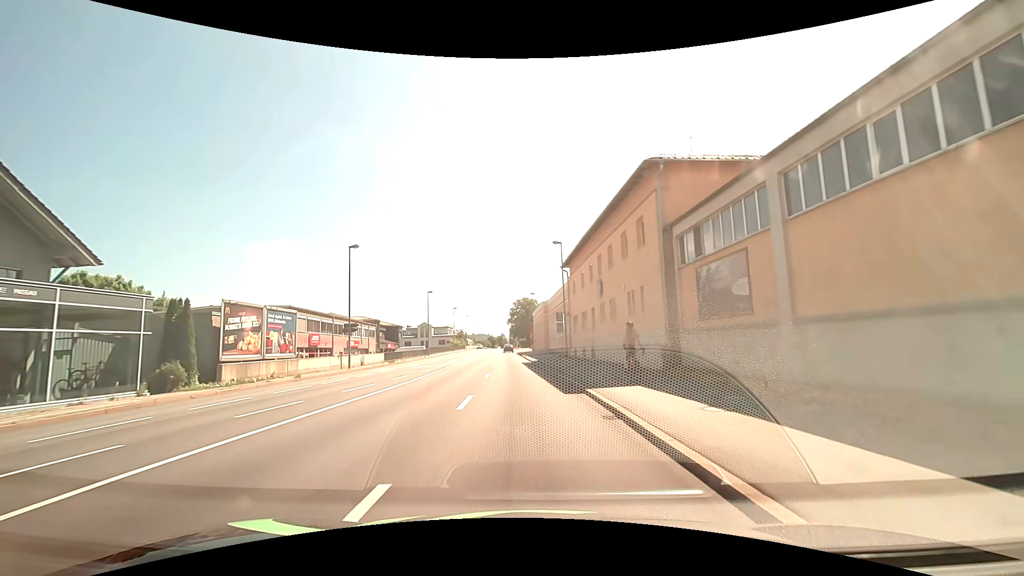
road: primary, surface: asphalt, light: Day
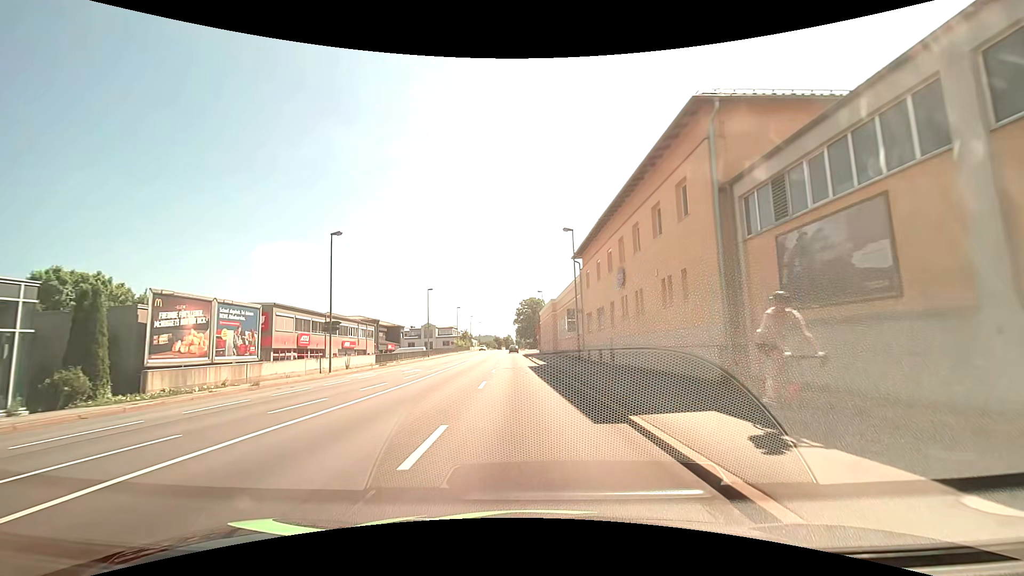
(-0.1, +5.3) m; -1°
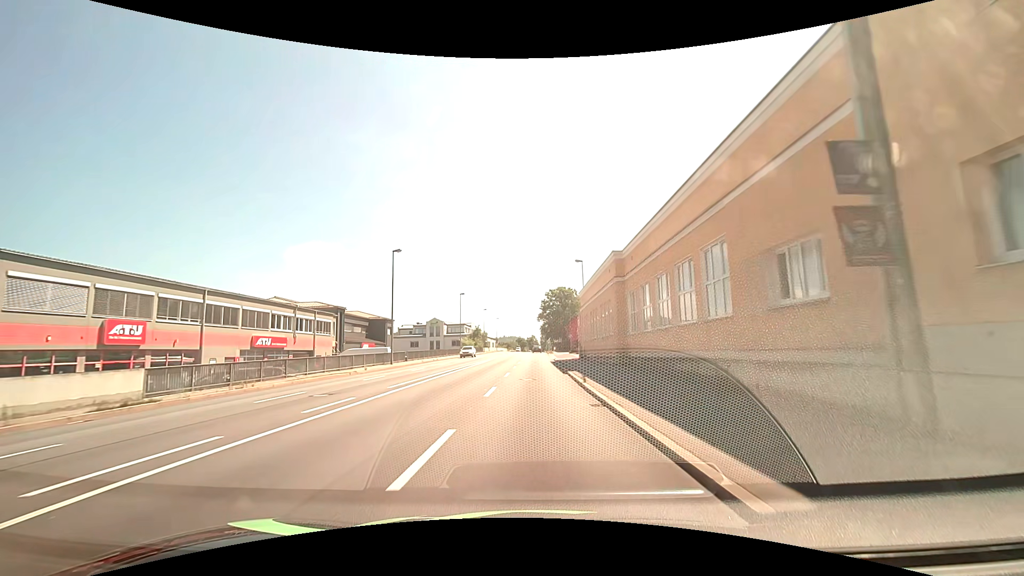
(-0.6, +31.4) m; -3°
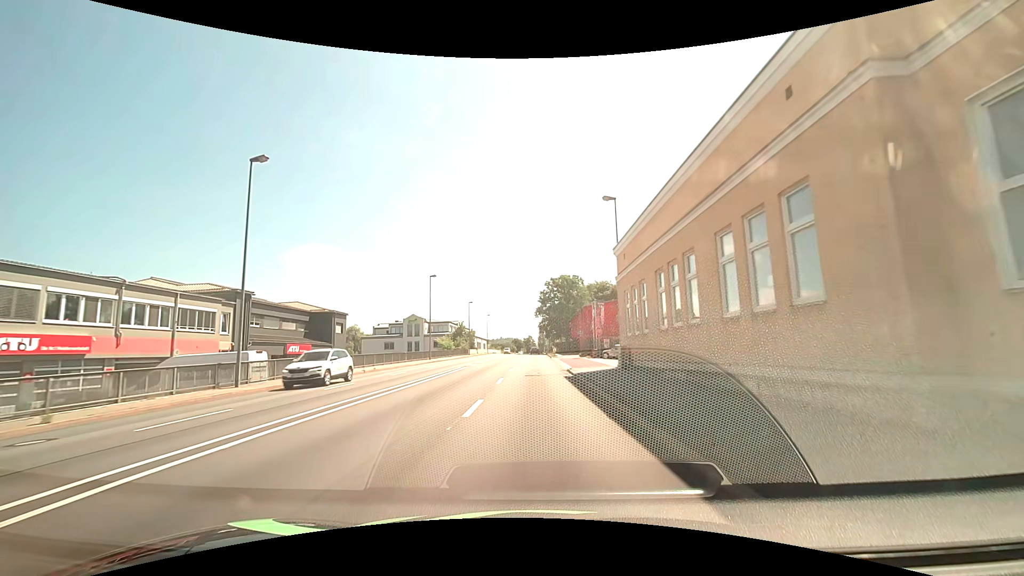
(0.0, +22.7) m; 0°
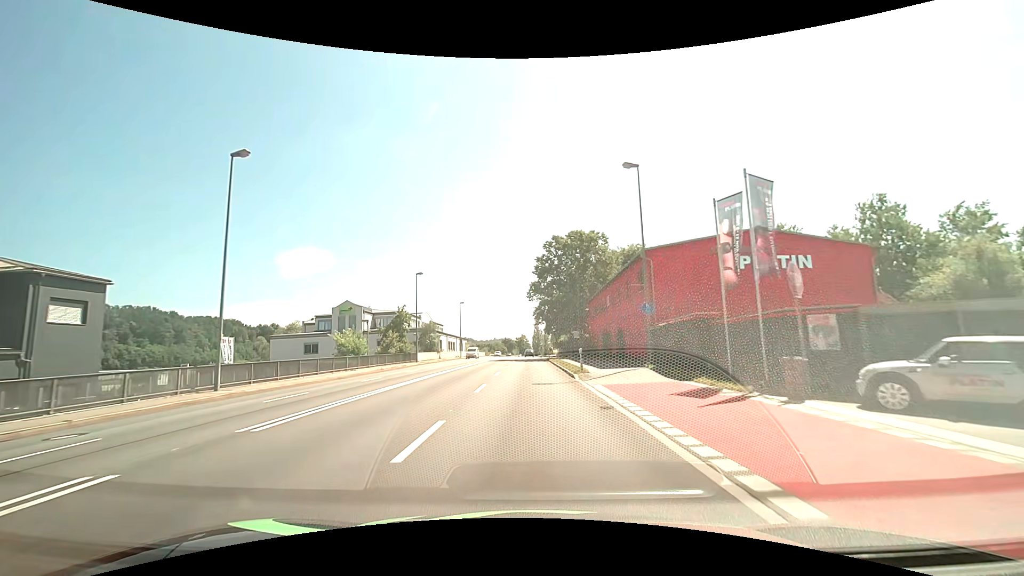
(+0.5, +39.9) m; +1°
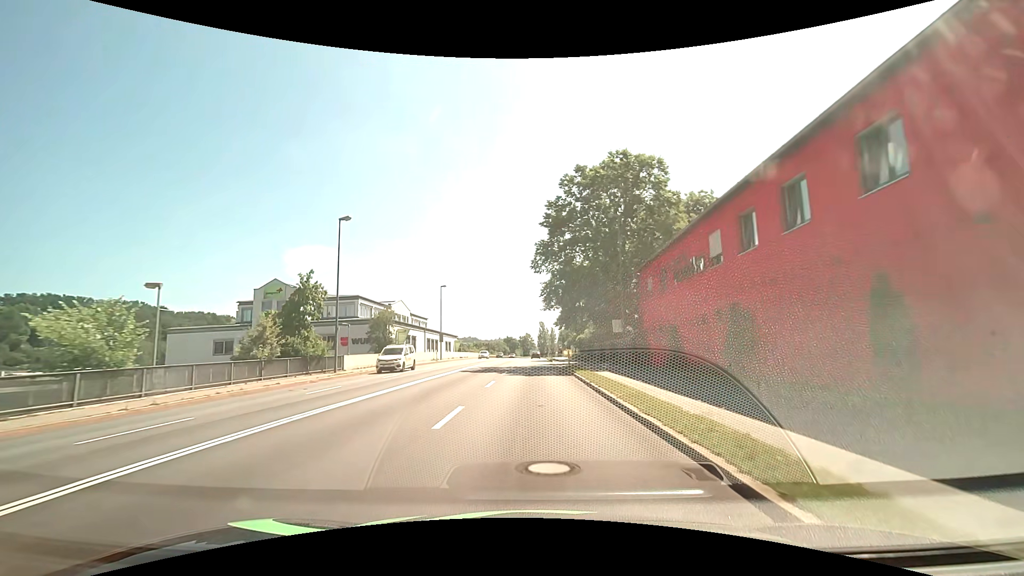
(-0.1, +24.8) m; -1°
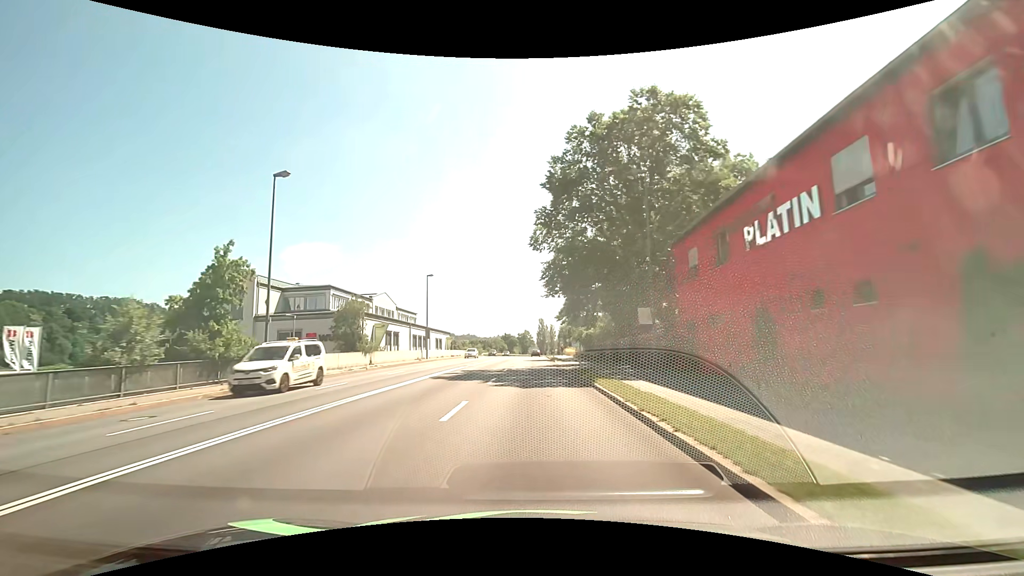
(0.0, +8.4) m; 0°
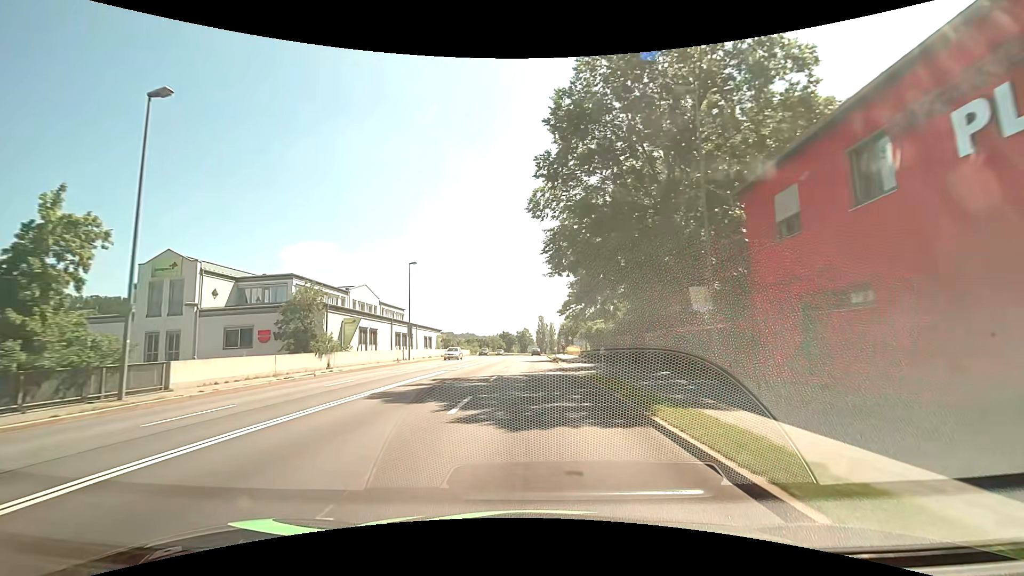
(0.0, +8.2) m; 0°
(0, +10) (0, +20) (0, +30) (0, +40) (0, +50) (0, +60) (0, +70) (+1, +80) (+1, +90) (+1, +100) m
